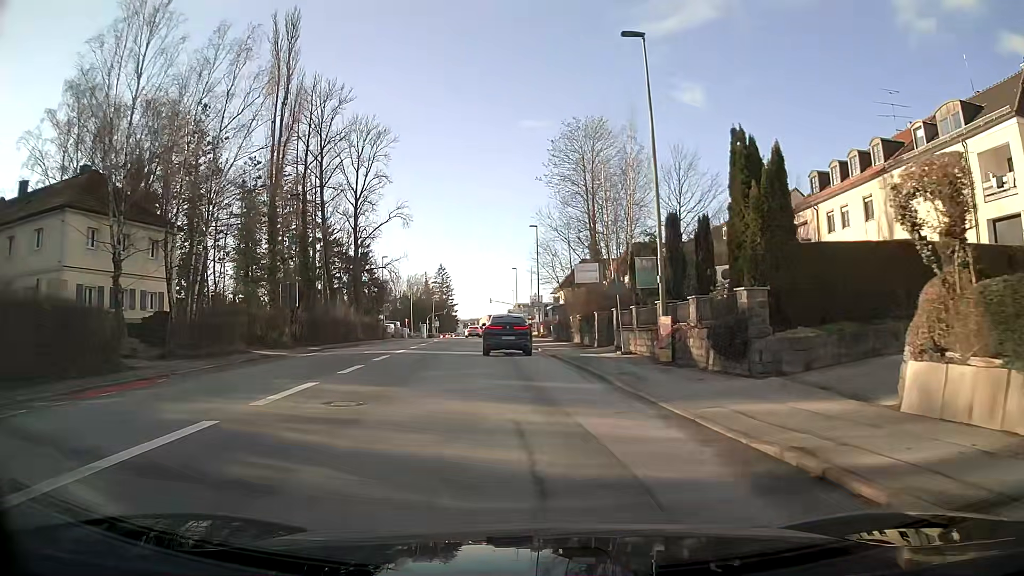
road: tertiary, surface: asphalt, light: Day
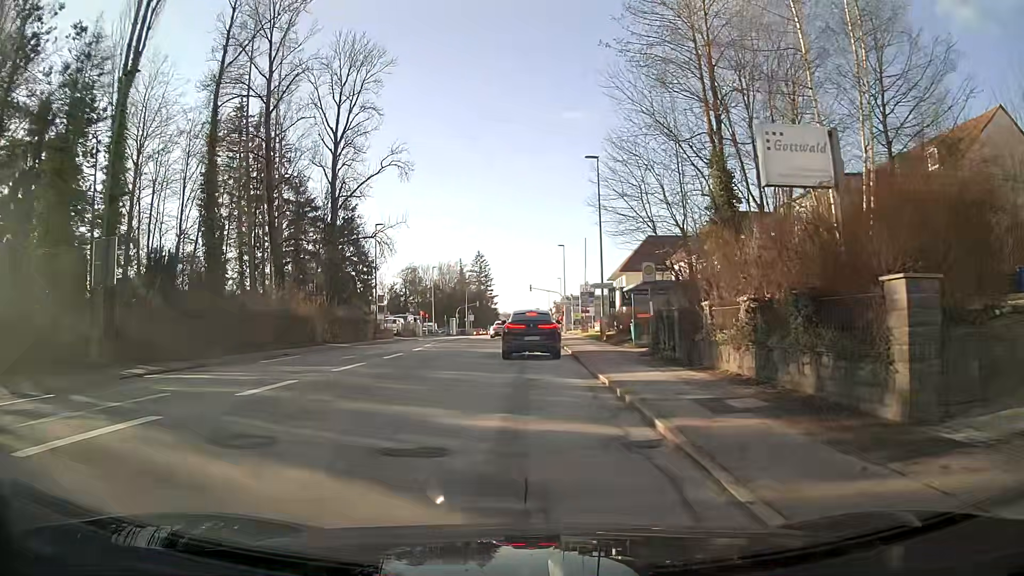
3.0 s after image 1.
(-0.8, +24.6) m; -4°
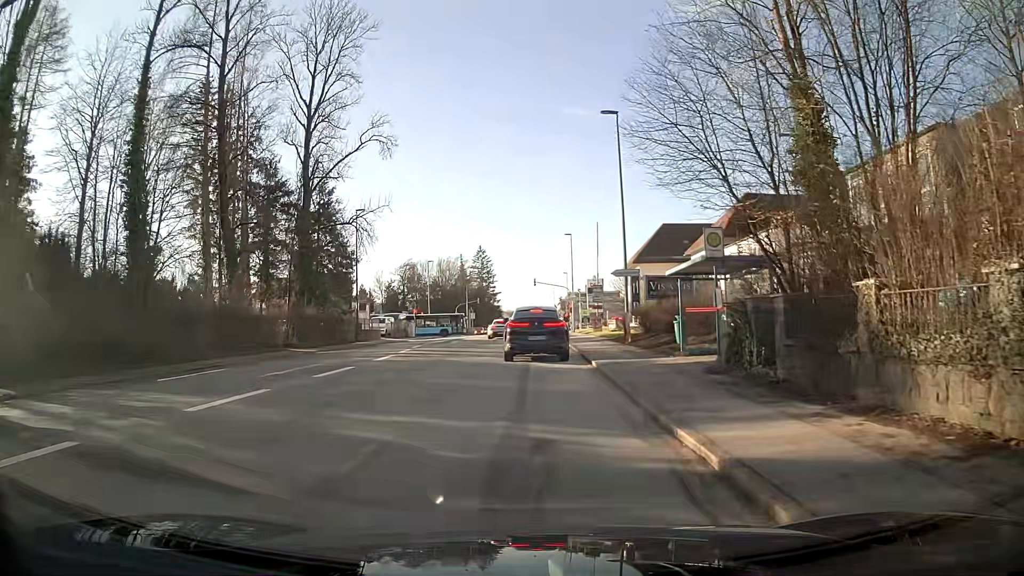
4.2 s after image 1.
(0.0, +7.8) m; 0°
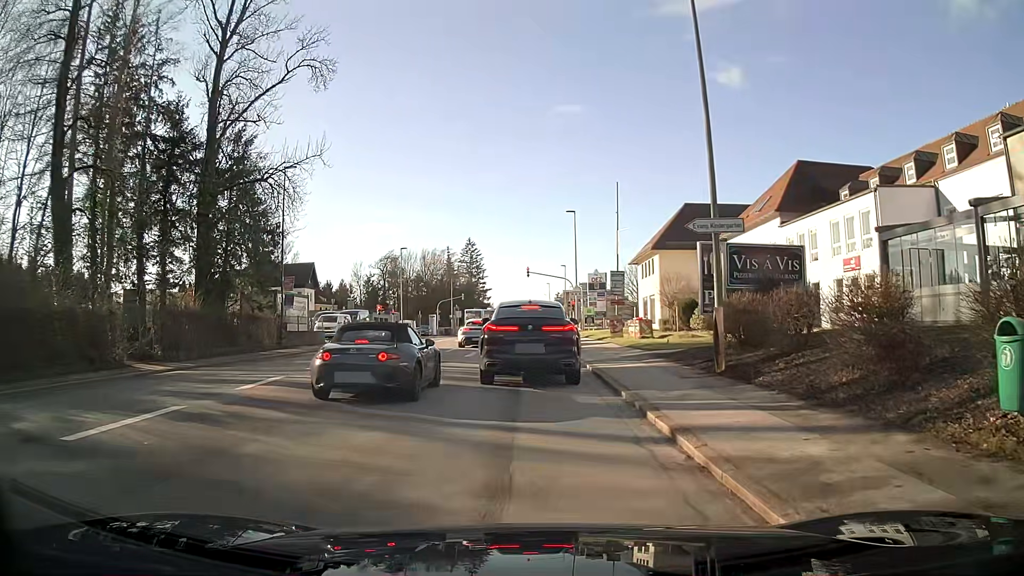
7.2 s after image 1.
(0.0, +14.8) m; 0°
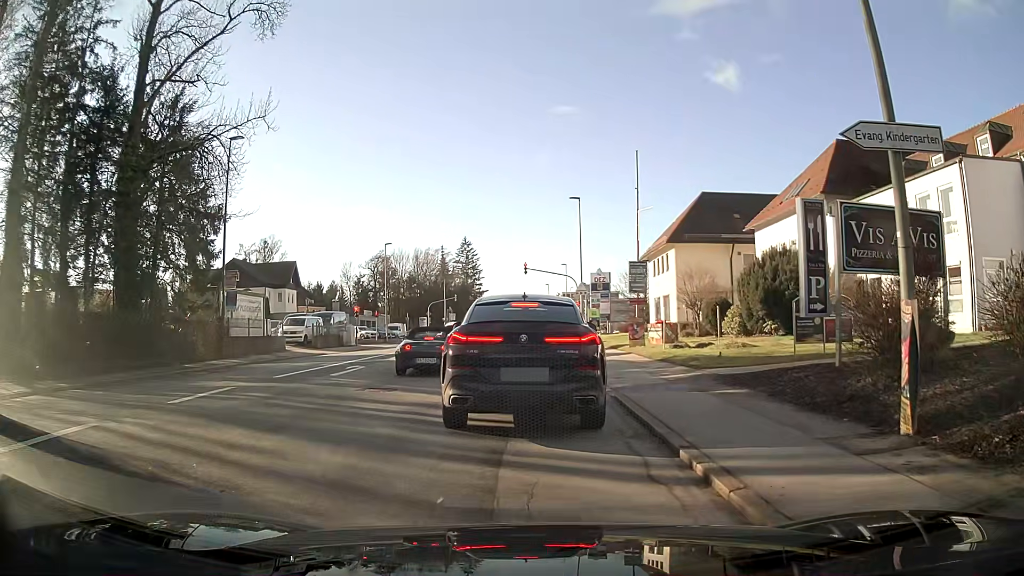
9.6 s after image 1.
(0.0, +7.3) m; 0°
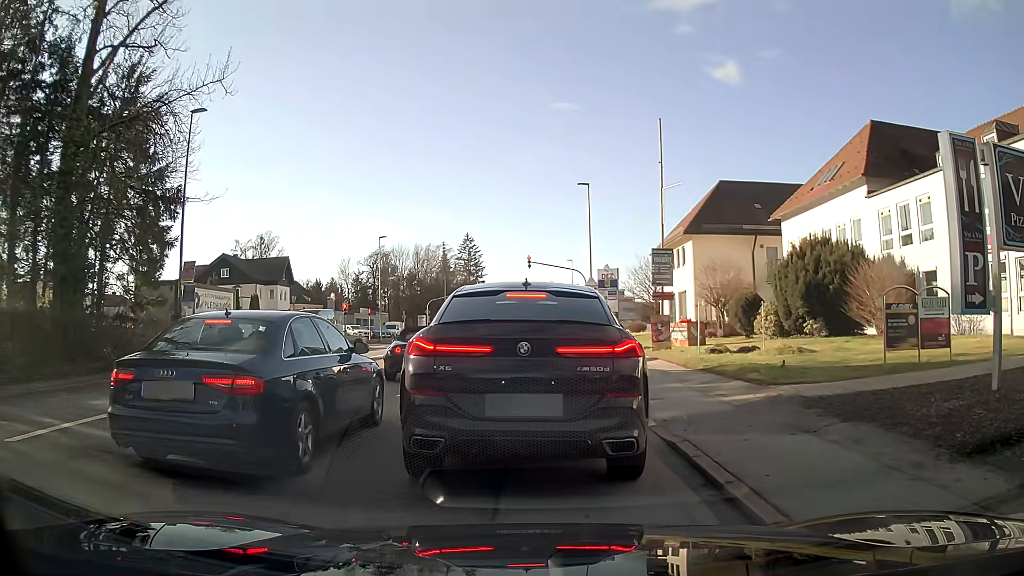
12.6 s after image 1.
(0.0, +4.4) m; 0°
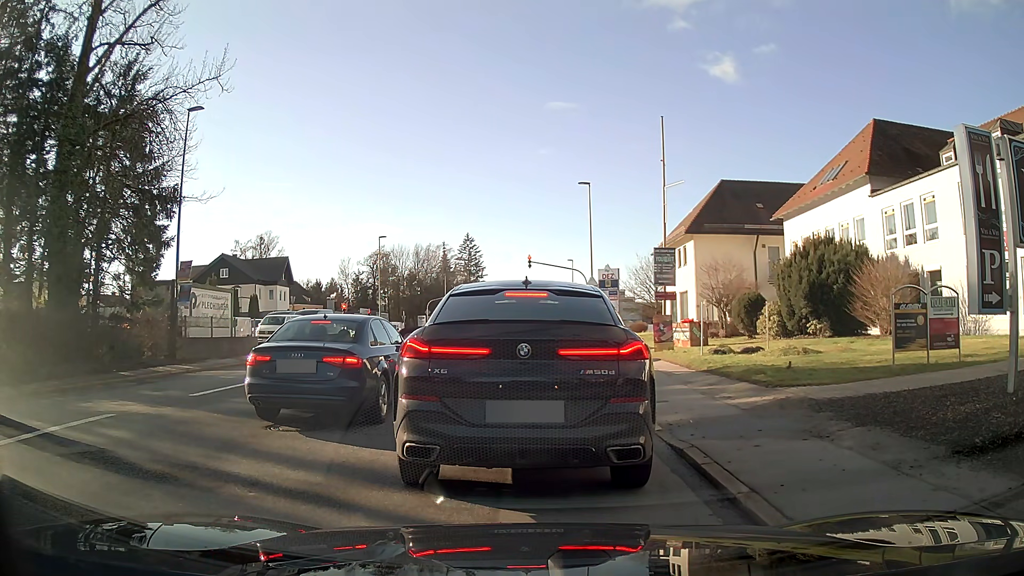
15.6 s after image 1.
(0.0, +0.4) m; 0°
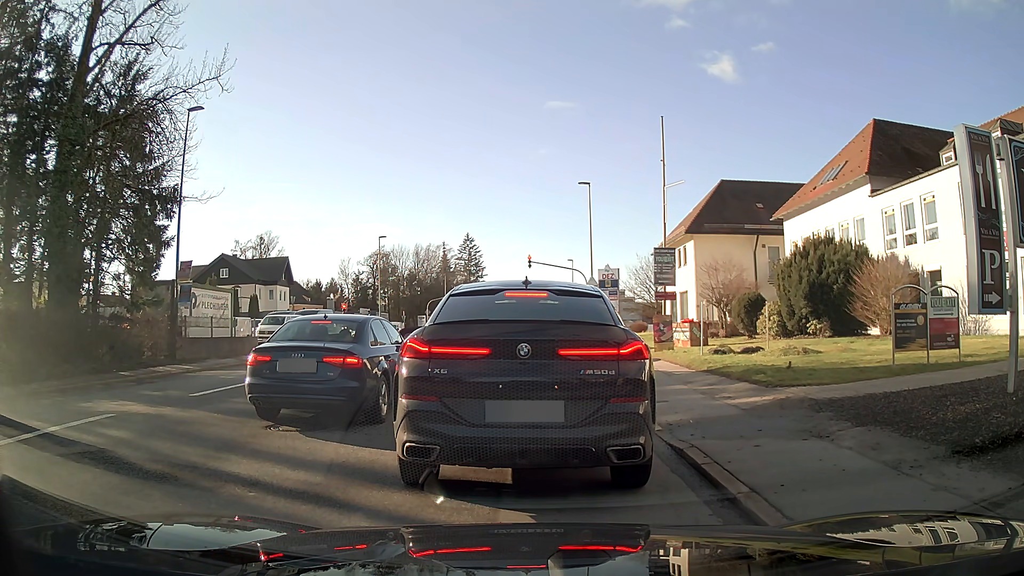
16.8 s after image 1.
(0.0, 0.0) m; 0°
(0, +10) (0, +20) (0, +30) (0, +40) (0, +50) (0, +60) (0, +70) (0, +80) (0, +90) (0, +100) m
